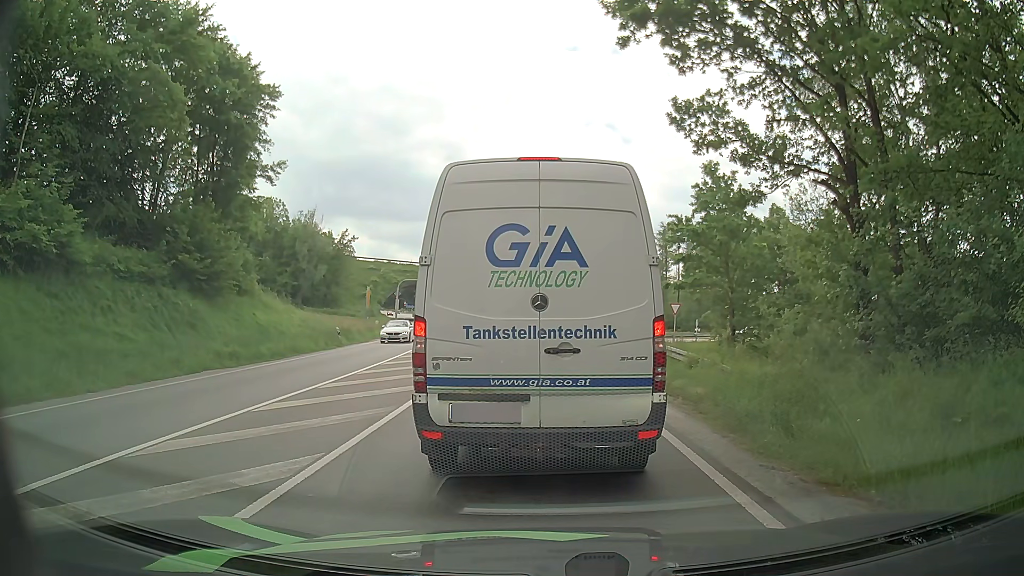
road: primary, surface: asphalt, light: Day
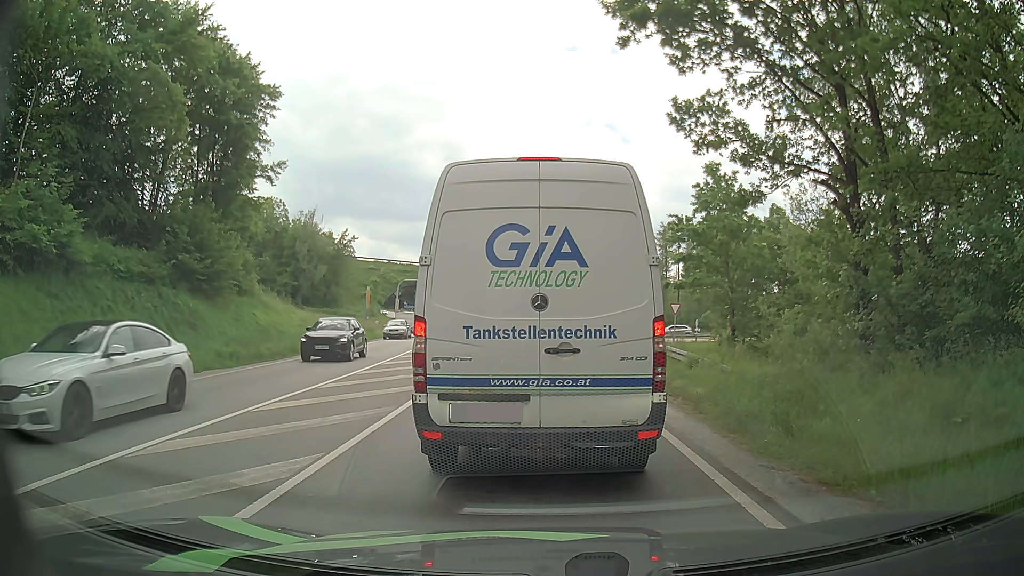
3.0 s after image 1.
(0.0, 0.0) m; 0°
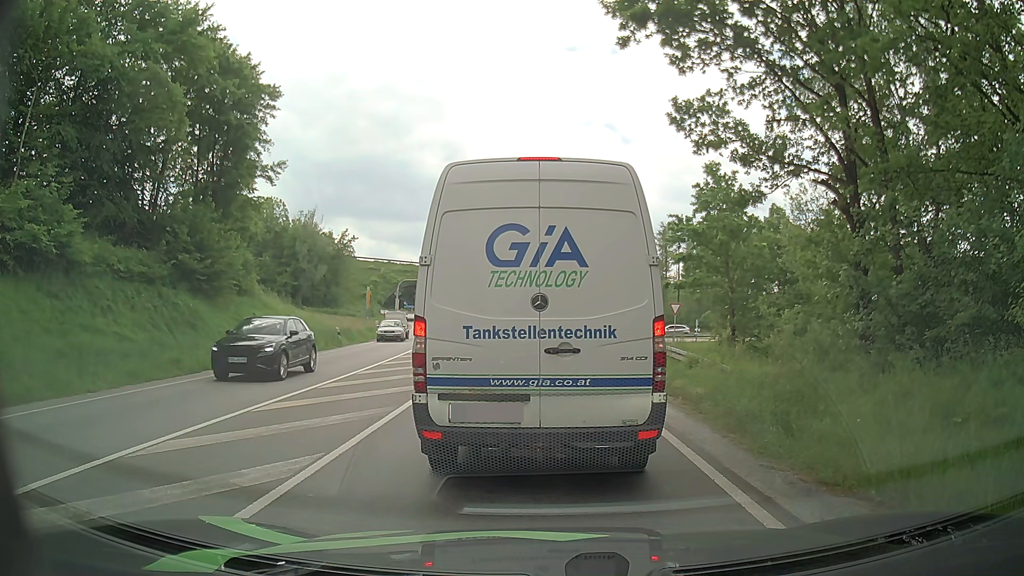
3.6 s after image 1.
(0.0, 0.0) m; 0°
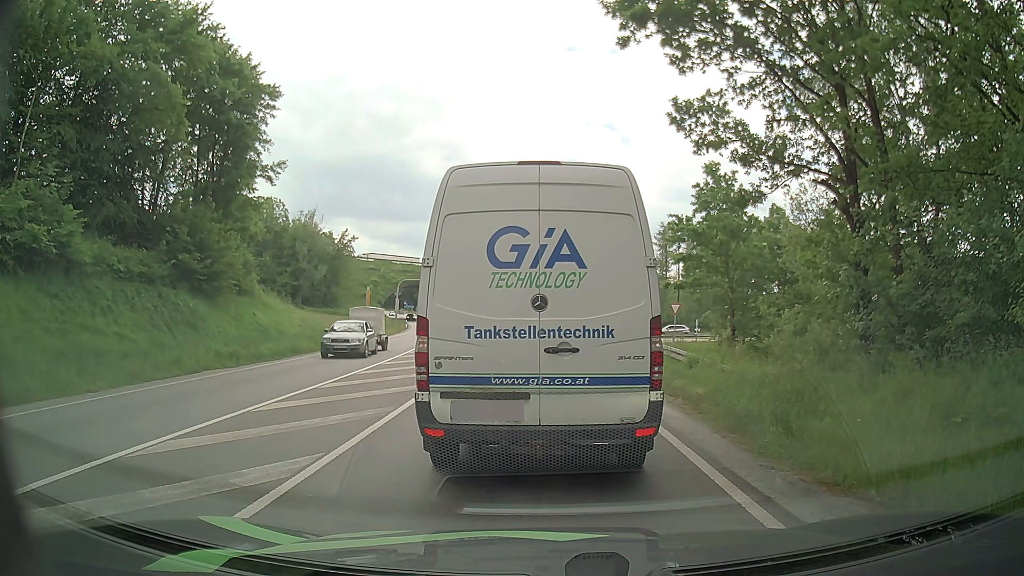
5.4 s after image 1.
(0.0, 0.0) m; 0°
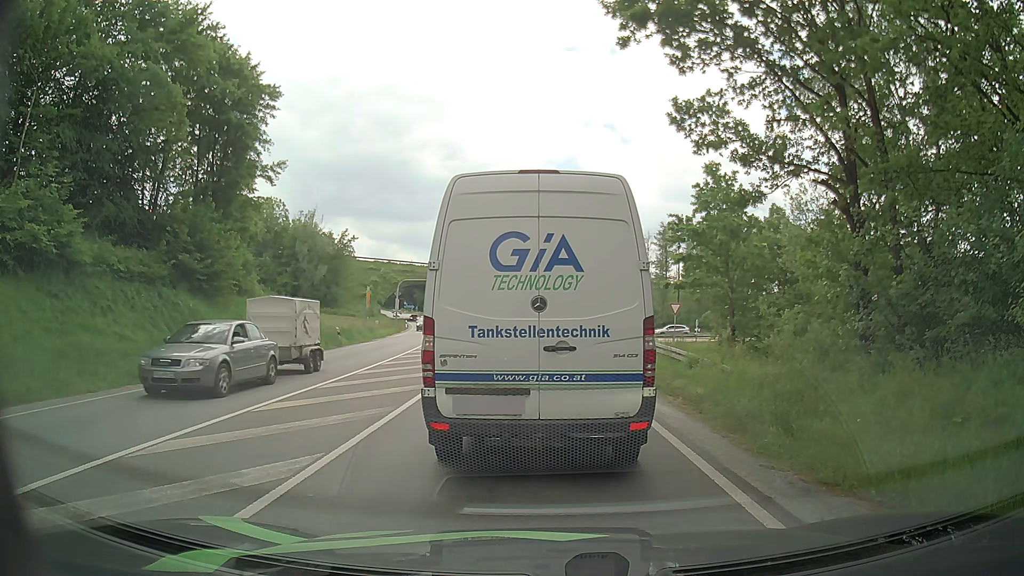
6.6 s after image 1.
(0.0, 0.0) m; 0°
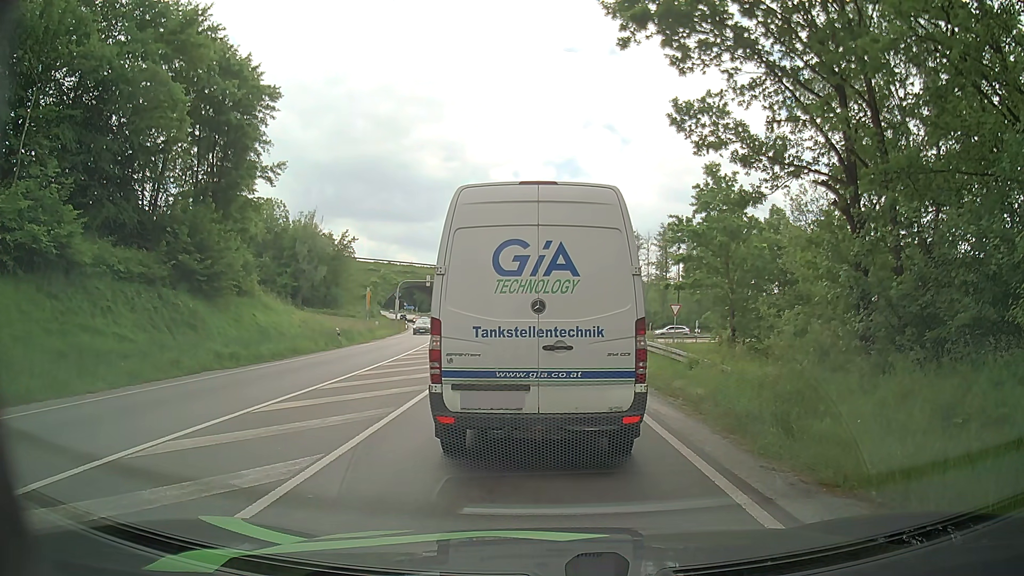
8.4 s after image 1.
(0.0, 0.0) m; 0°
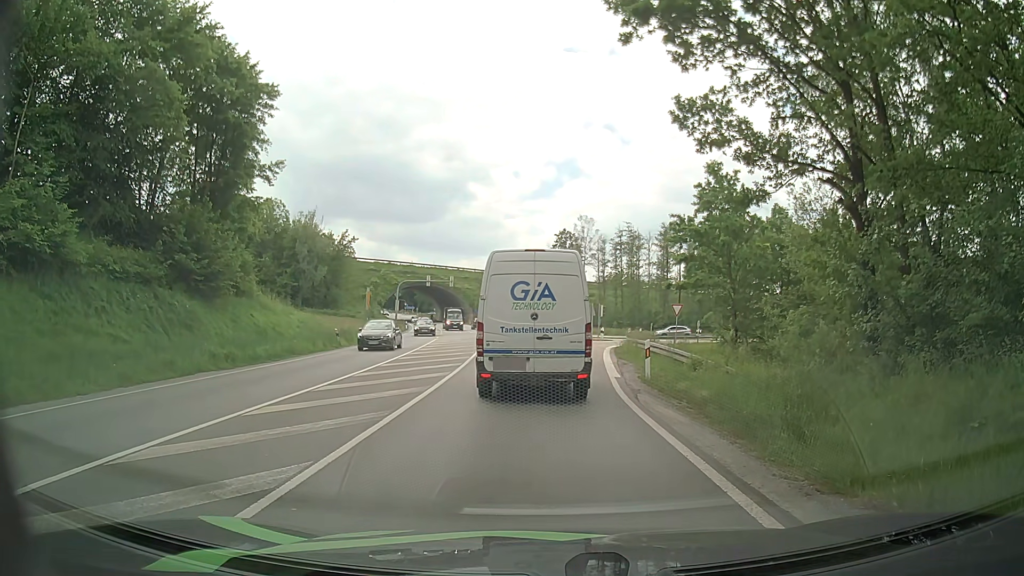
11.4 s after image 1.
(0.0, +0.4) m; 0°
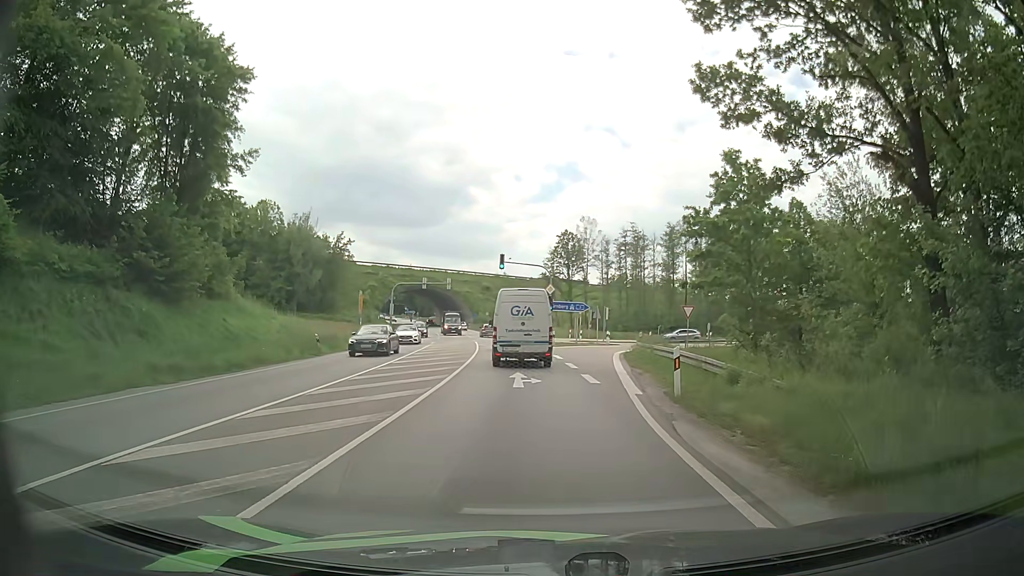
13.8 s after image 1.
(0.0, +3.9) m; 0°
(0, +10) (-1, +20) (-2, +30) (-3, +40) (-4, +50) (-6, +60) (-7, +70) (-9, +79) (-11, +89) (-13, +99) m
